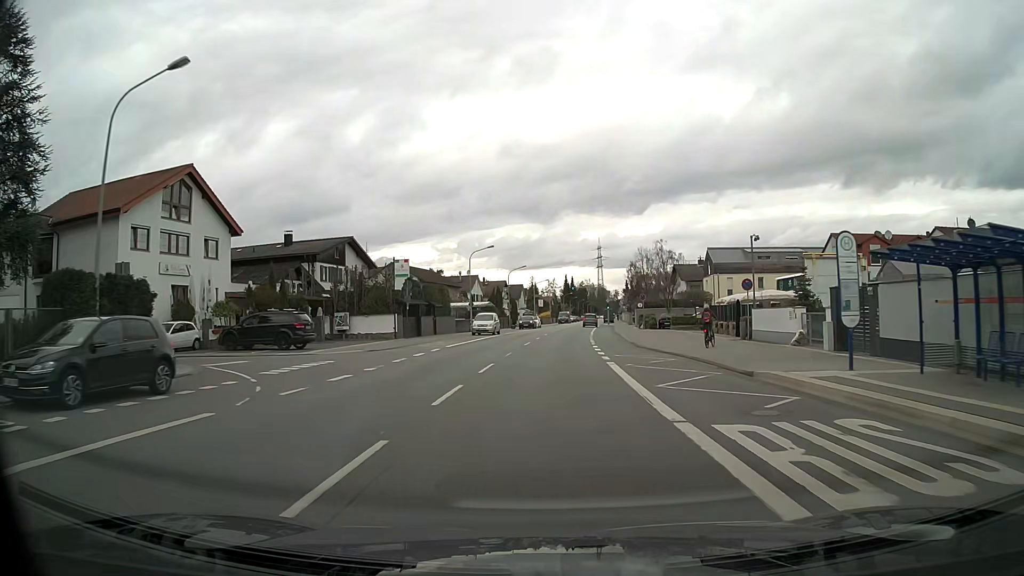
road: primary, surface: asphalt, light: Day
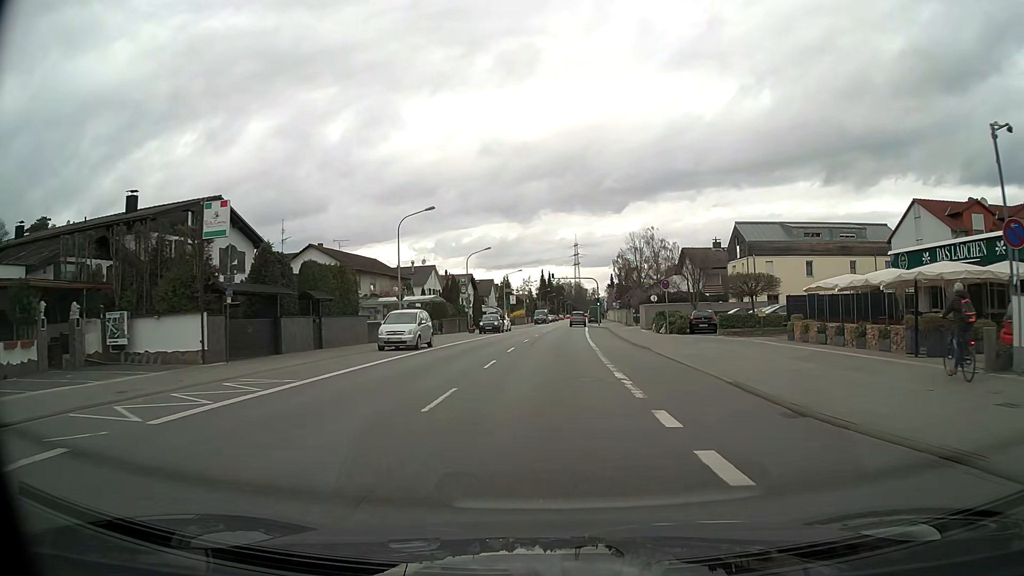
(+0.4, +22.0) m; +2°
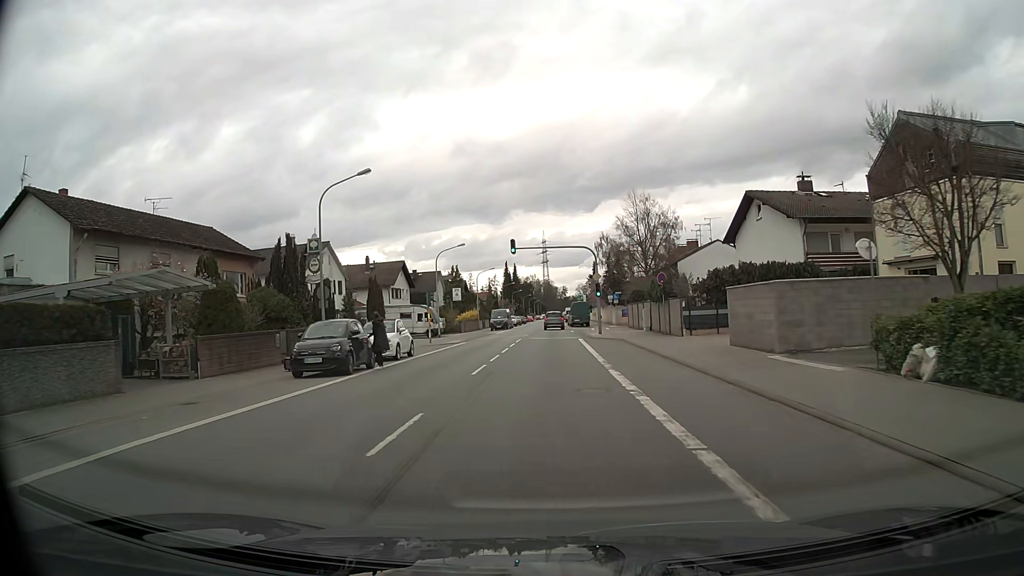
(+0.9, +35.4) m; +3°
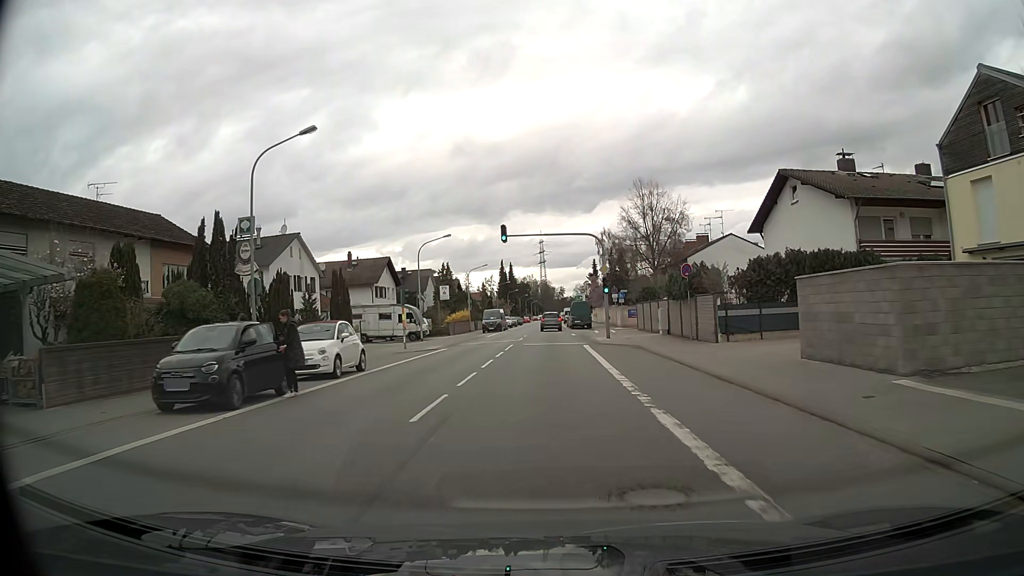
(0.0, +6.9) m; 0°
(0, +10) (0, +20) (0, +30) (0, +40) (0, +50) (+1, +60) (+1, +70) (+1, +80) (+1, +90) (+1, +100) m
